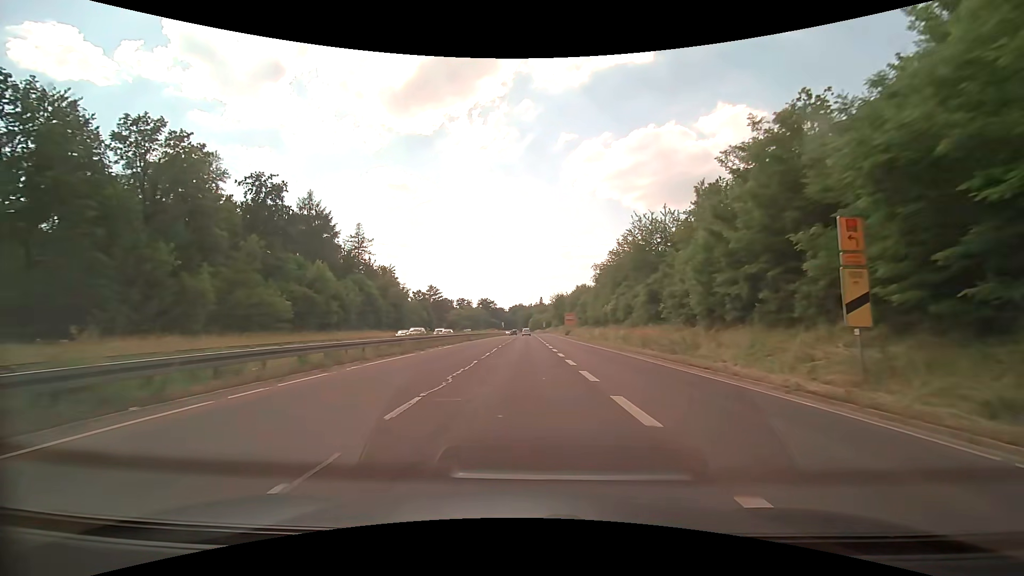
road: trunk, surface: asphalt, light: Day
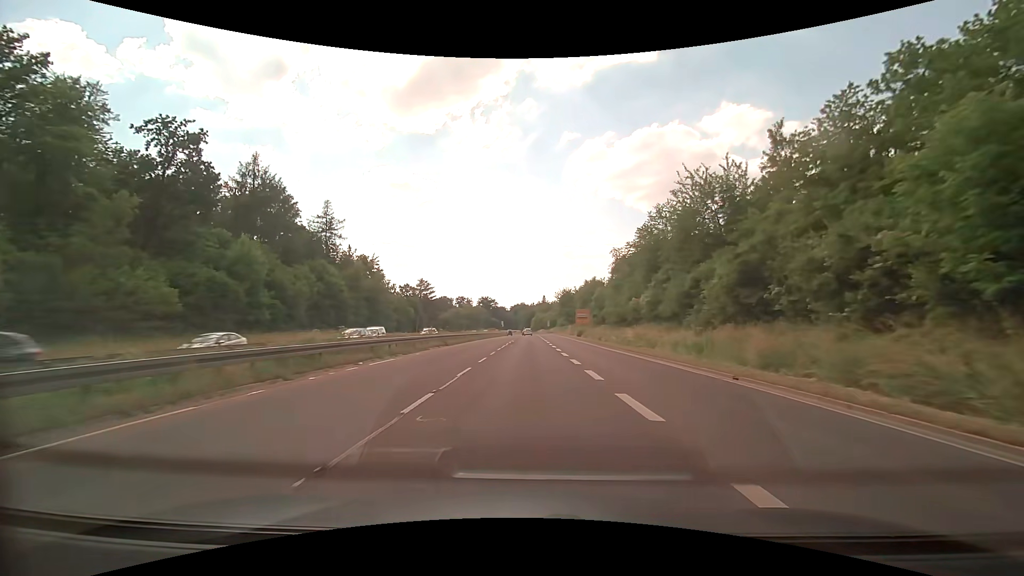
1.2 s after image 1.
(-0.1, +17.7) m; 0°
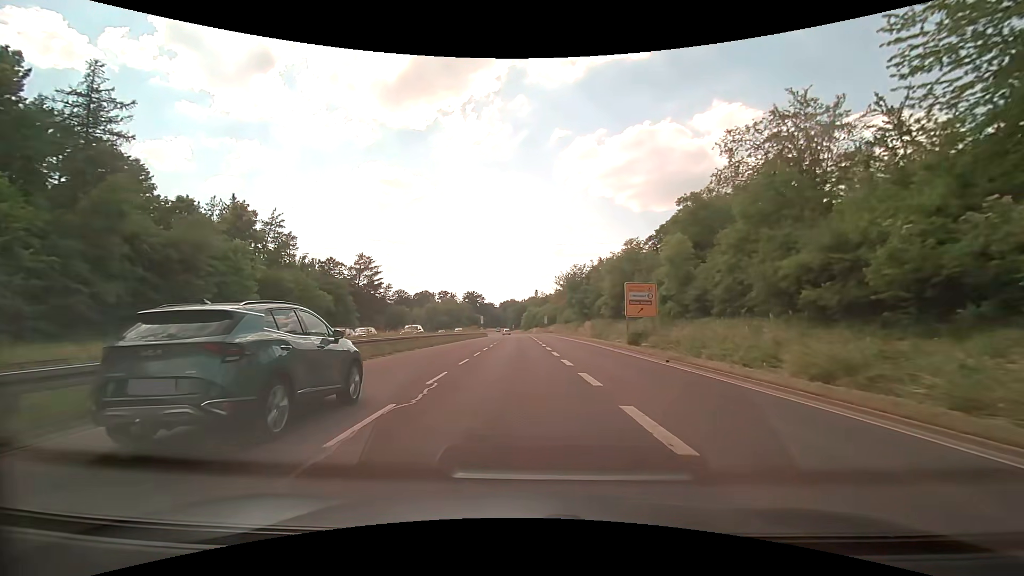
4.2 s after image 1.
(+0.1, +44.2) m; +1°
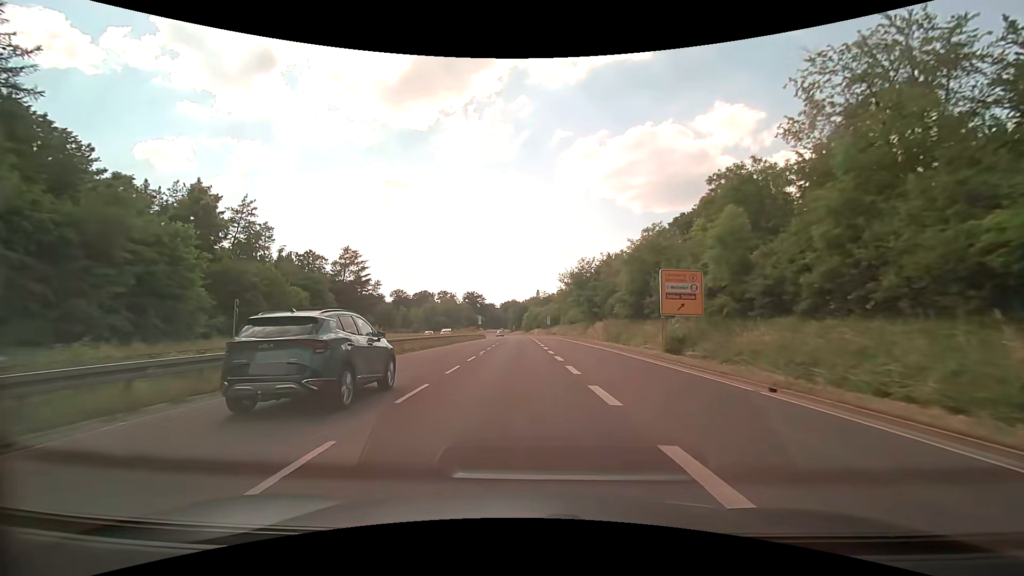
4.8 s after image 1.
(0.0, +8.6) m; -1°
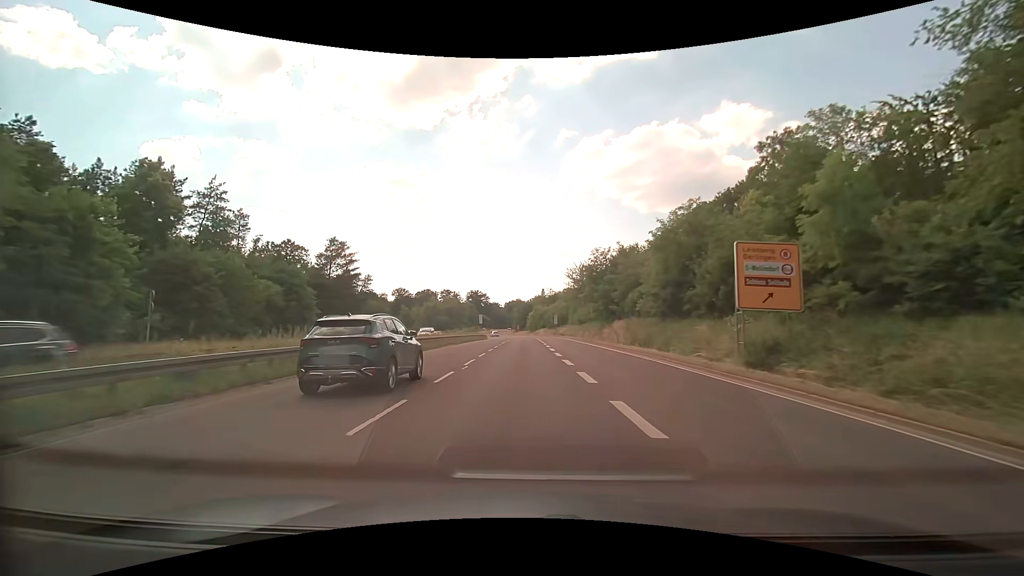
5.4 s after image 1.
(0.0, +8.6) m; 0°
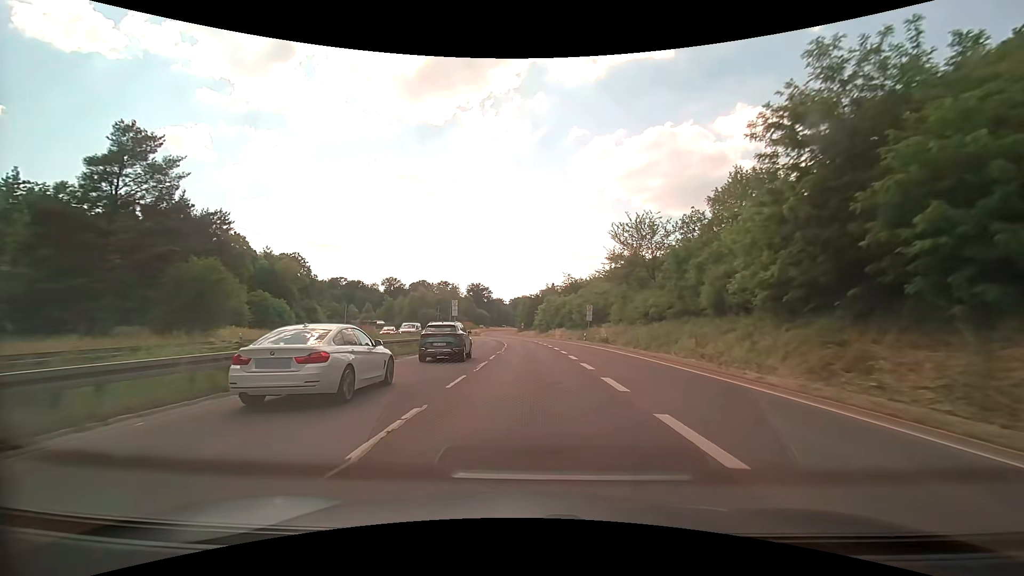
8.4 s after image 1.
(-0.5, +43.1) m; -1°
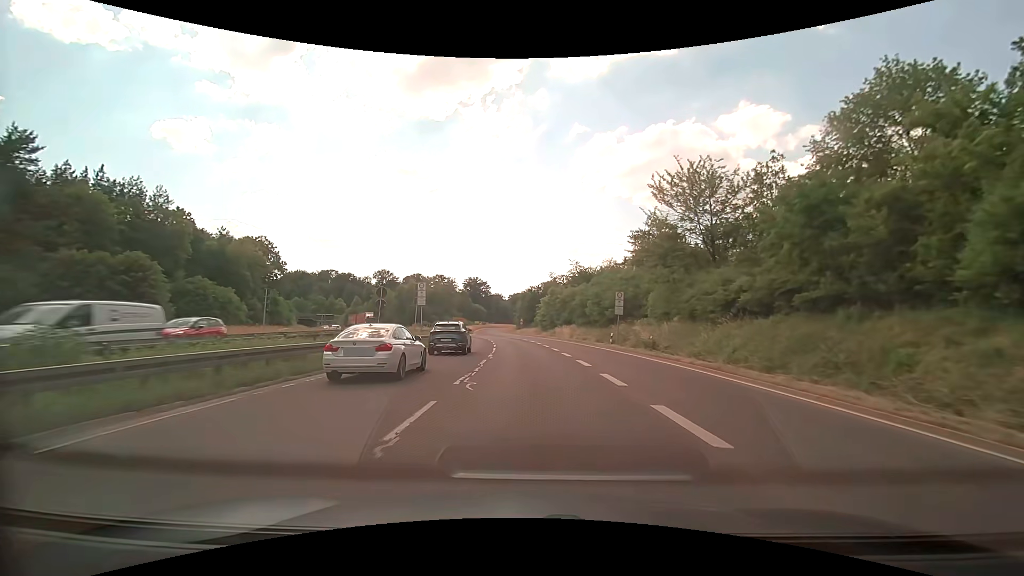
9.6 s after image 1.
(0.0, +17.2) m; 0°
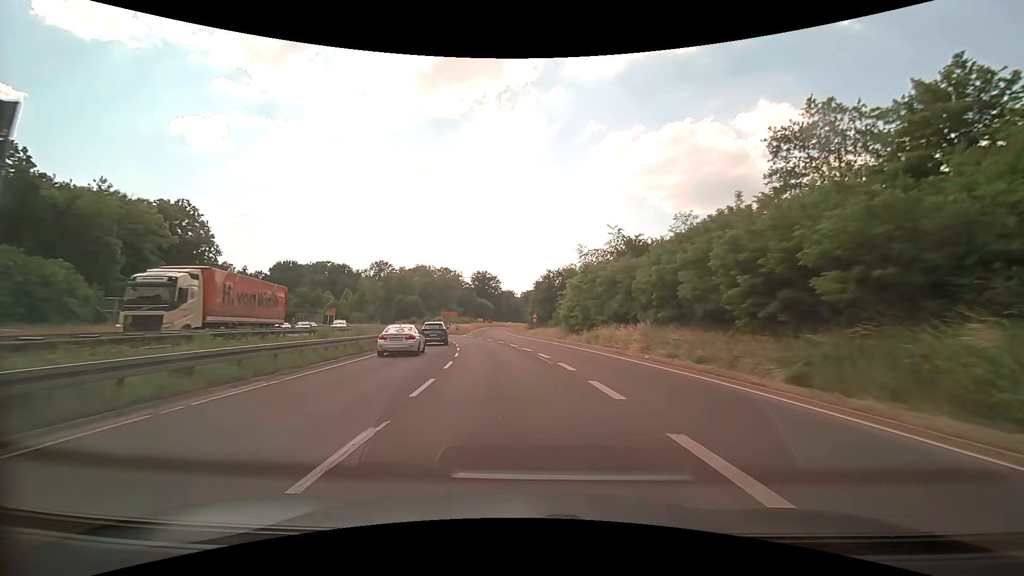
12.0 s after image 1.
(-0.1, +32.3) m; -1°
(0, +10) (-1, +20) (-2, +30) (-4, +40) (-6, +50) (-8, +59) (-11, +69) (-15, +78) (-19, +87) (-23, +96) m
